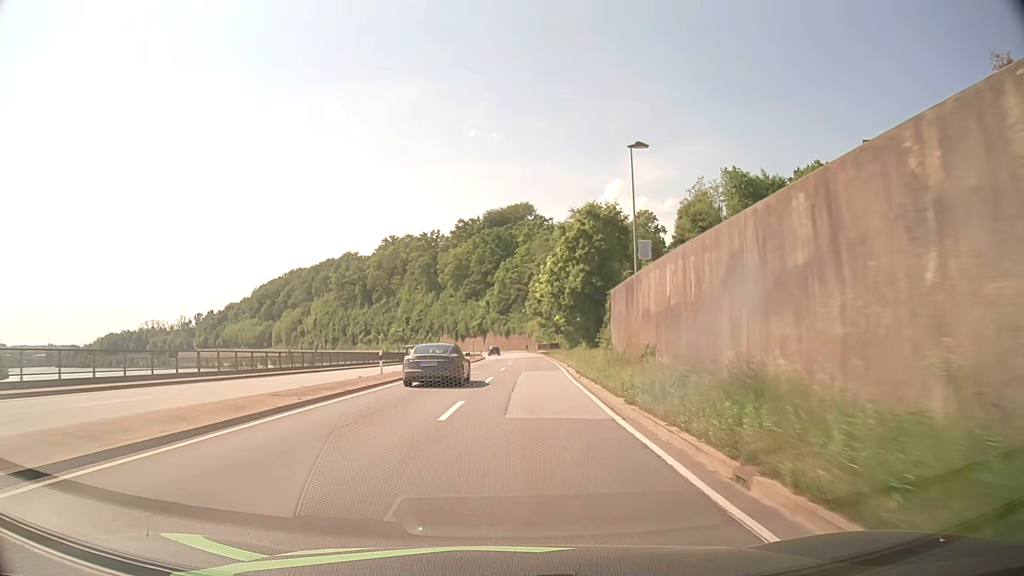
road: primary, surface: asphalt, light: Day
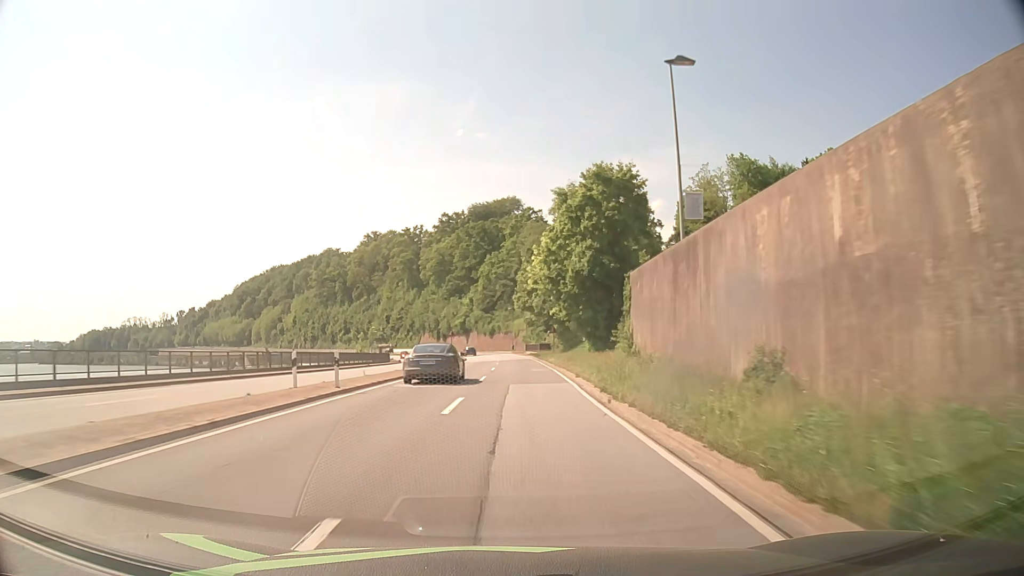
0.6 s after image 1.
(+0.1, +11.1) m; +1°
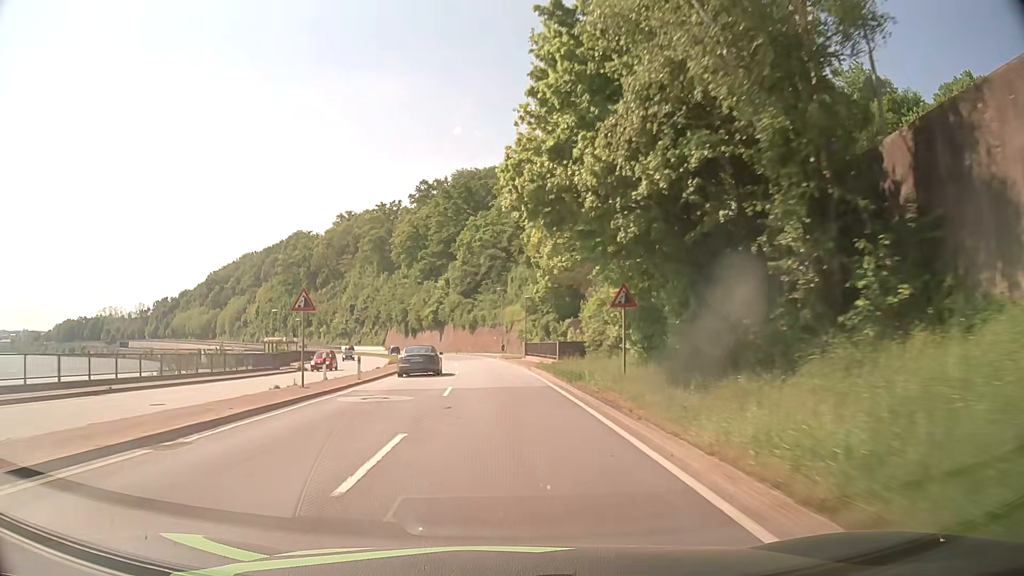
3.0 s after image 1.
(+0.7, +43.9) m; +1°
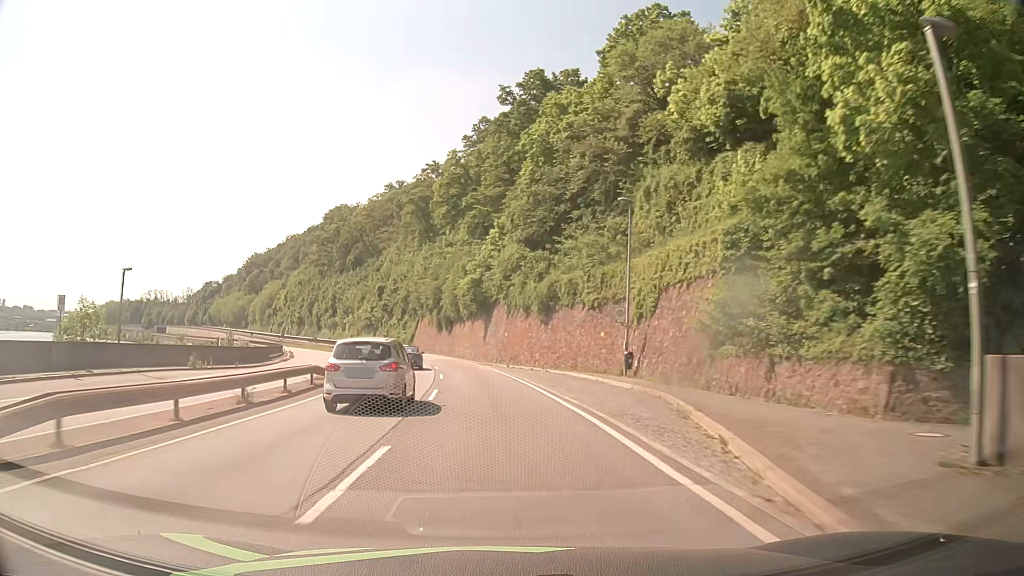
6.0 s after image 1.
(-2.3, +54.2) m; -6°
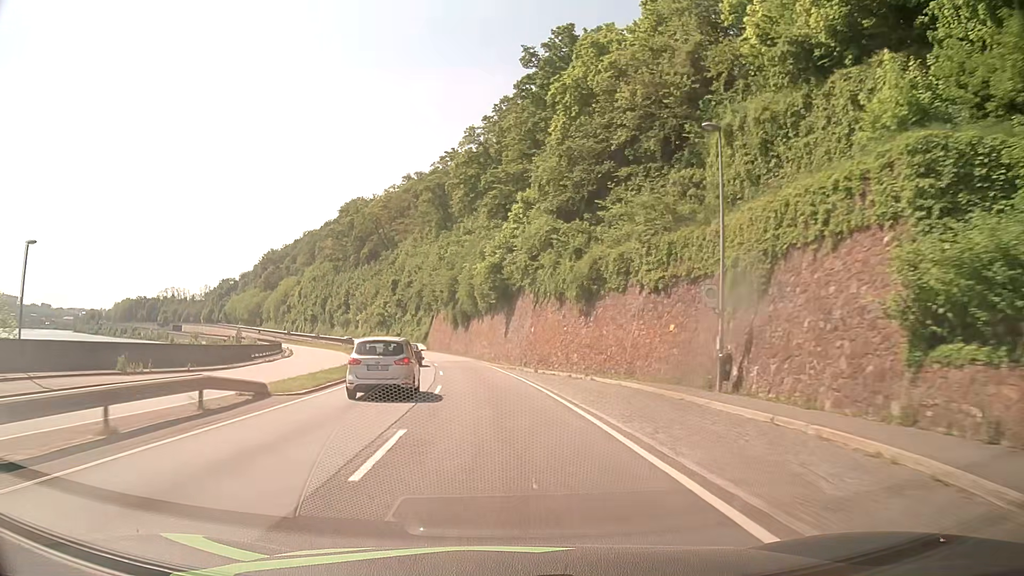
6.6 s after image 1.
(-0.2, +10.8) m; -2°
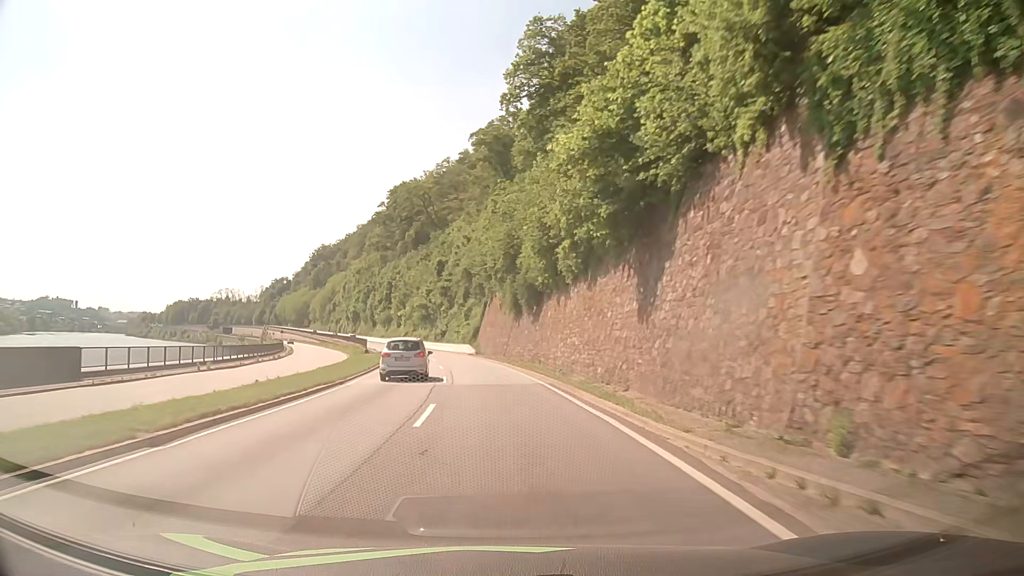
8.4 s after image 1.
(-1.8, +32.7) m; -6°
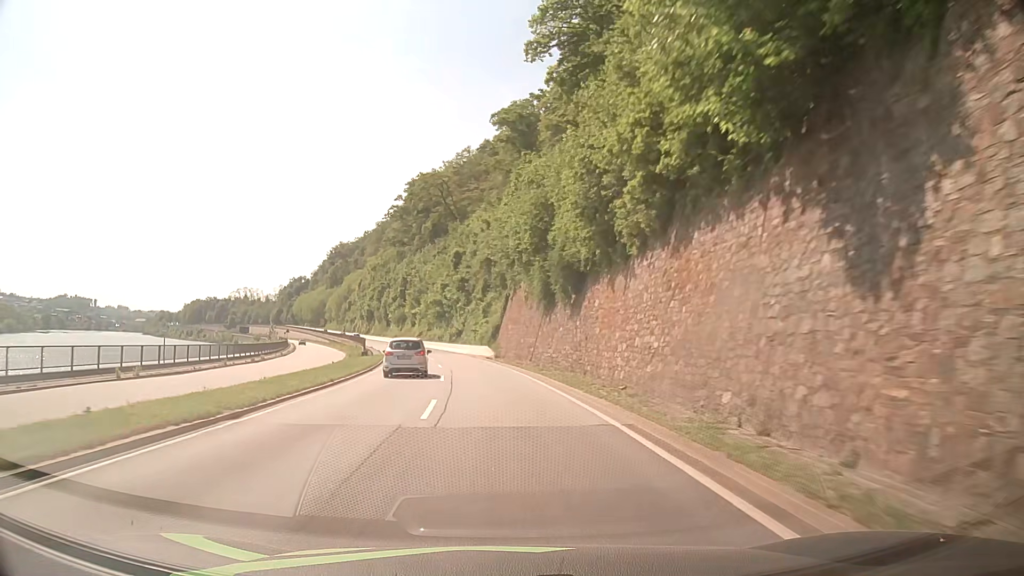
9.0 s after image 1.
(-0.2, +11.0) m; -2°
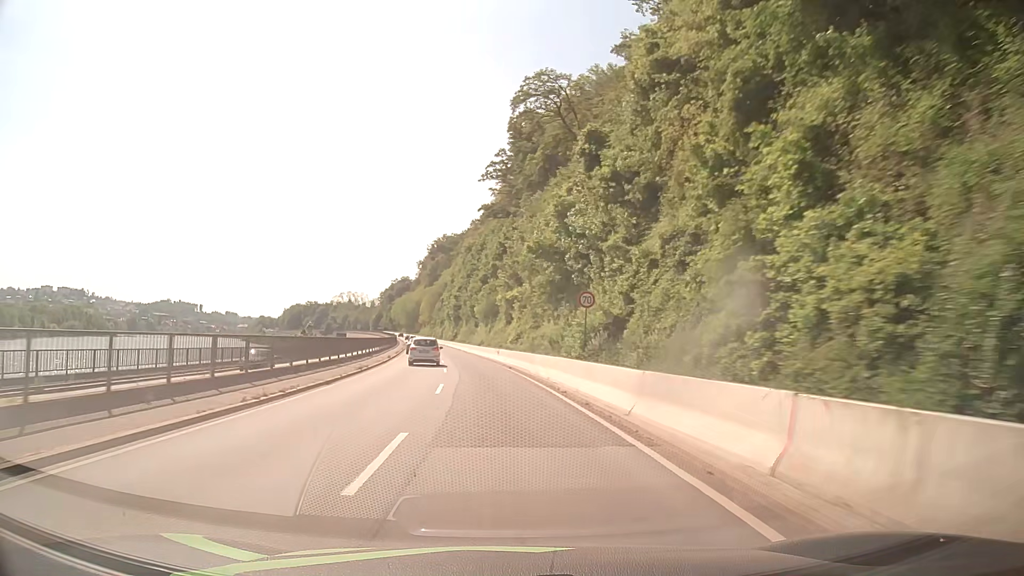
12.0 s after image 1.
(-4.5, +54.1) m; -10°
(0, +10) (-1, +20) (-2, +30) (-3, +40) (-4, +50) (-6, +60) (-7, +70) (-9, +79) (-11, +89) (-13, +99) m
